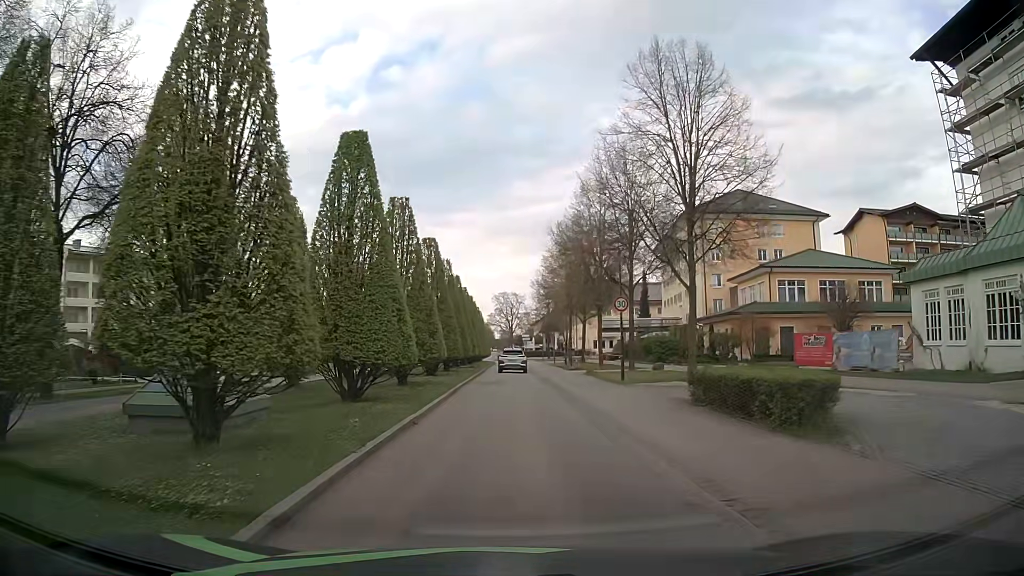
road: residential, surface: asphalt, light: Day
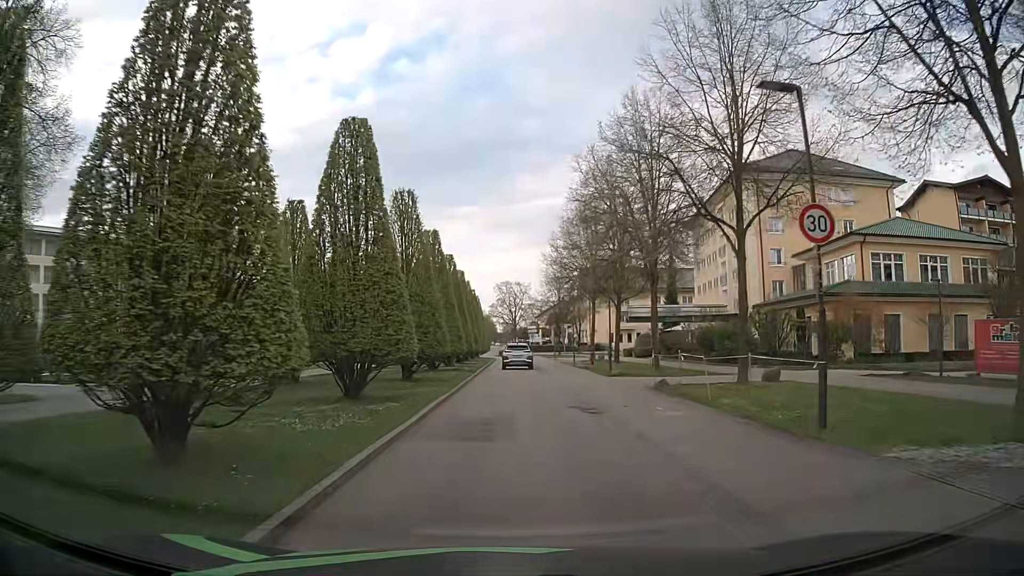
(-0.1, +16.7) m; 0°
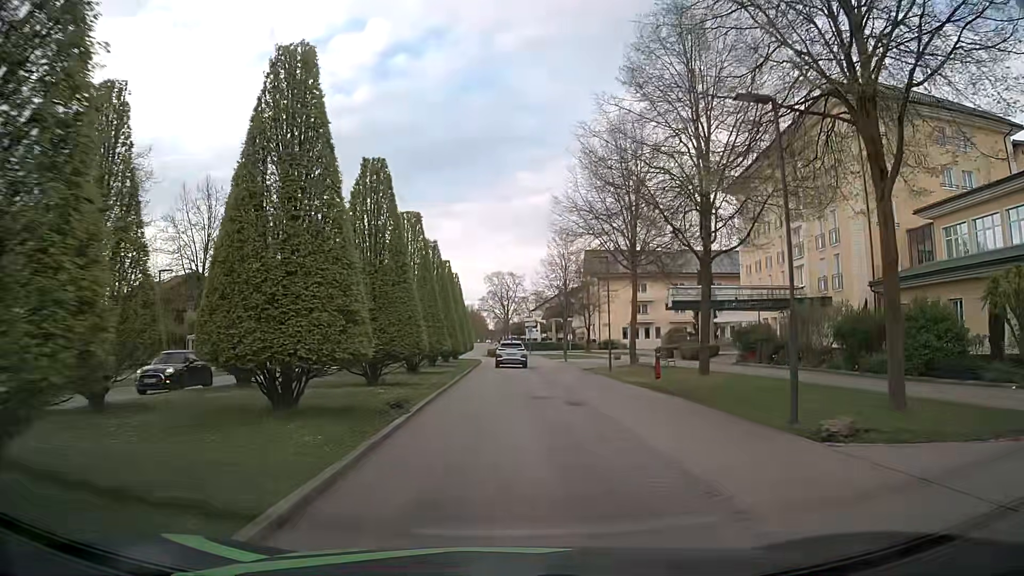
(+0.1, +20.1) m; +1°
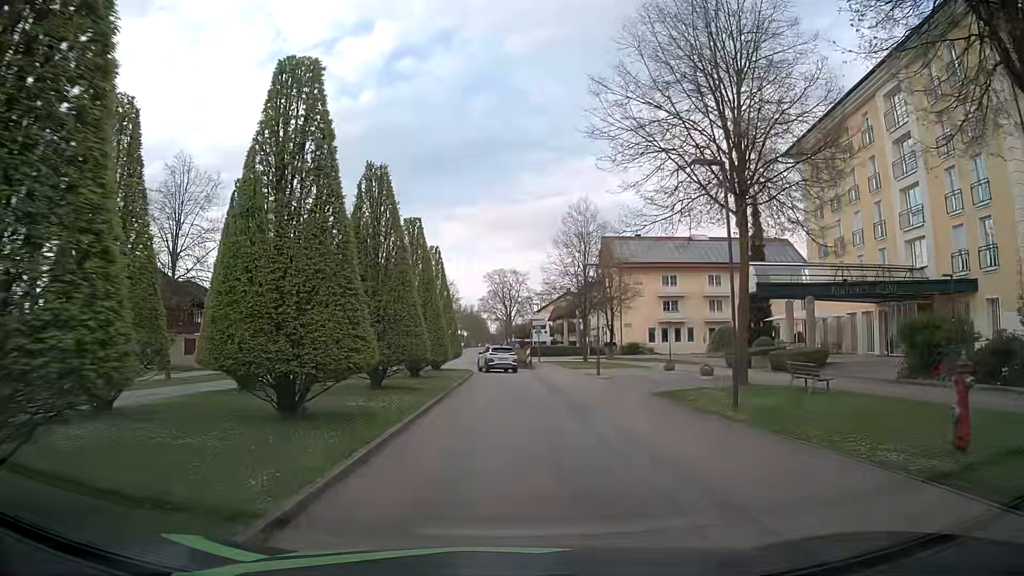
(-0.1, +15.7) m; +1°
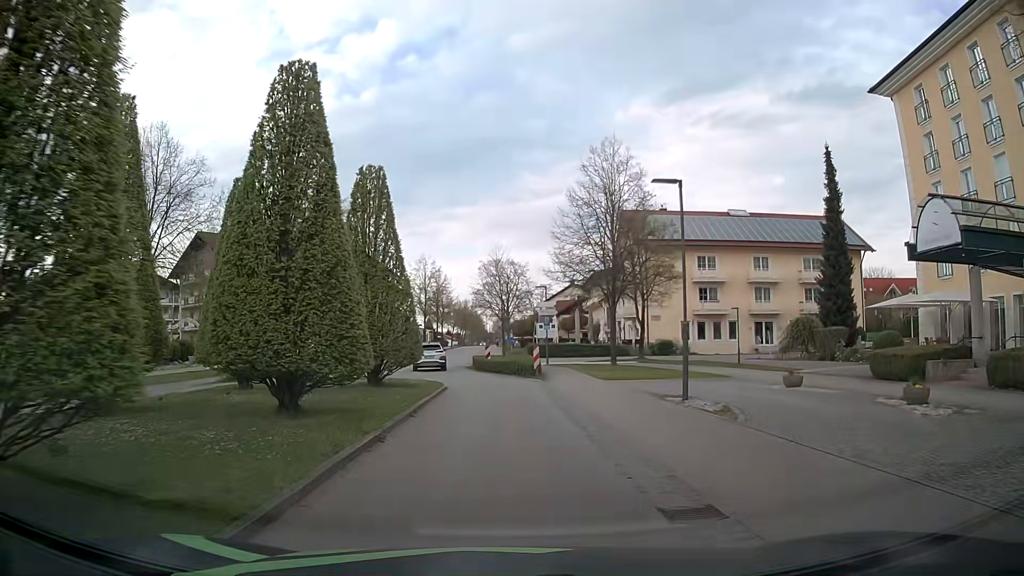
(-0.3, +15.8) m; -1°
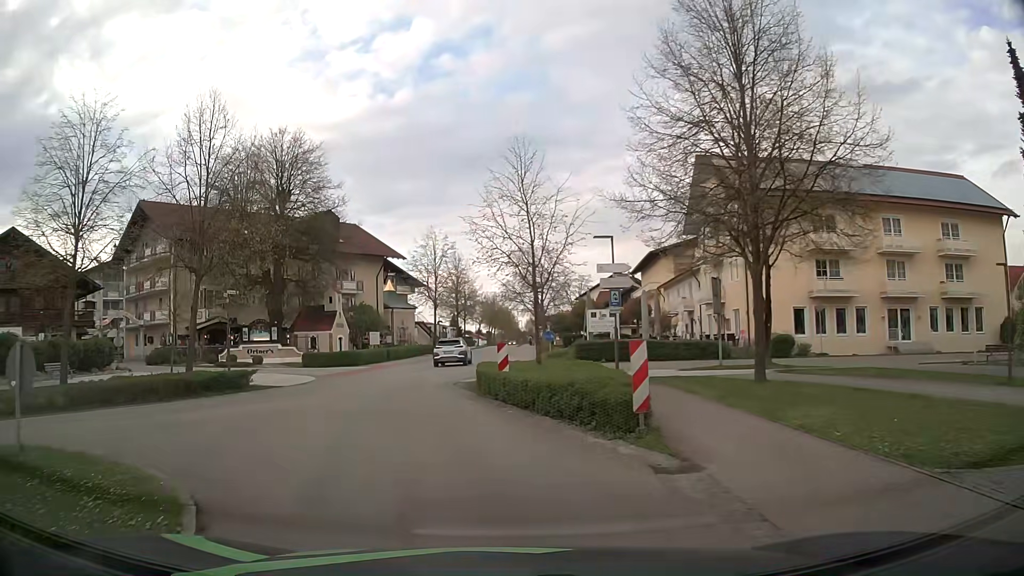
(+0.1, +19.7) m; -1°
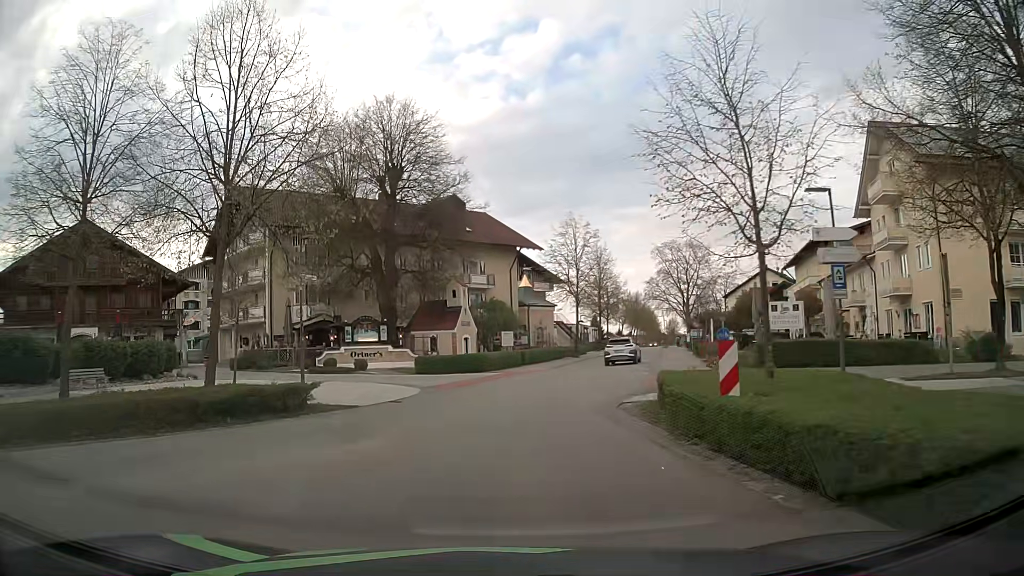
(-1.0, +7.8) m; -14°
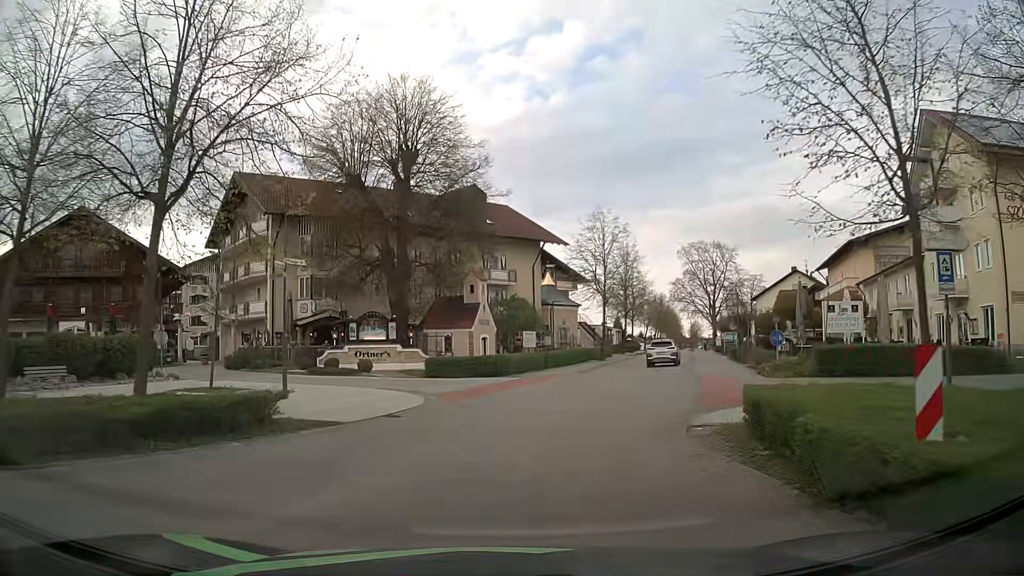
(0.0, +3.9) m; -1°
(0, +10) (+3, +20) (+6, +29) (+8, +39) (+11, +48) (+14, +58) (+16, +68) (+19, +77) (+22, +87) (+24, +97) m
